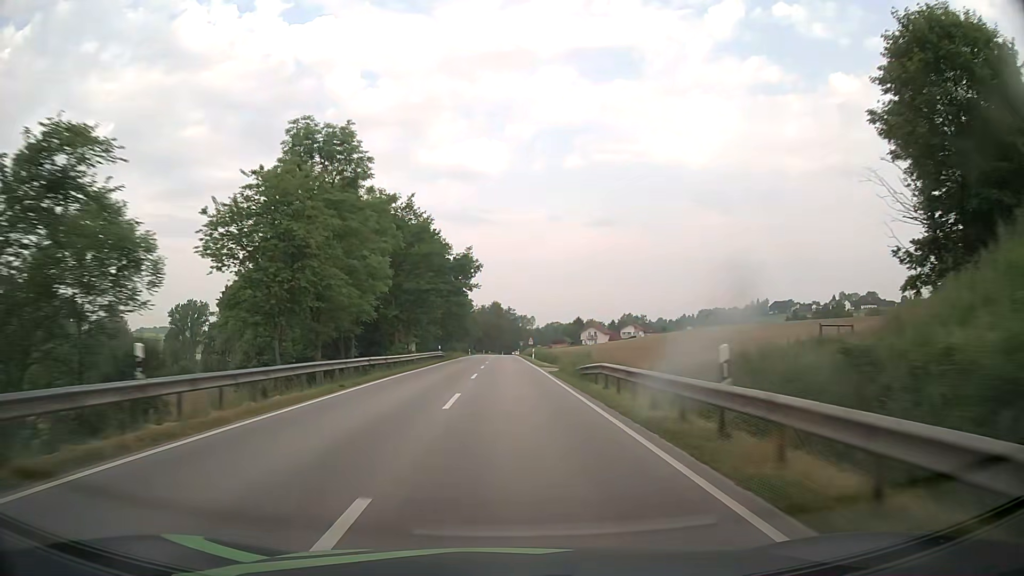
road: secondary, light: Day
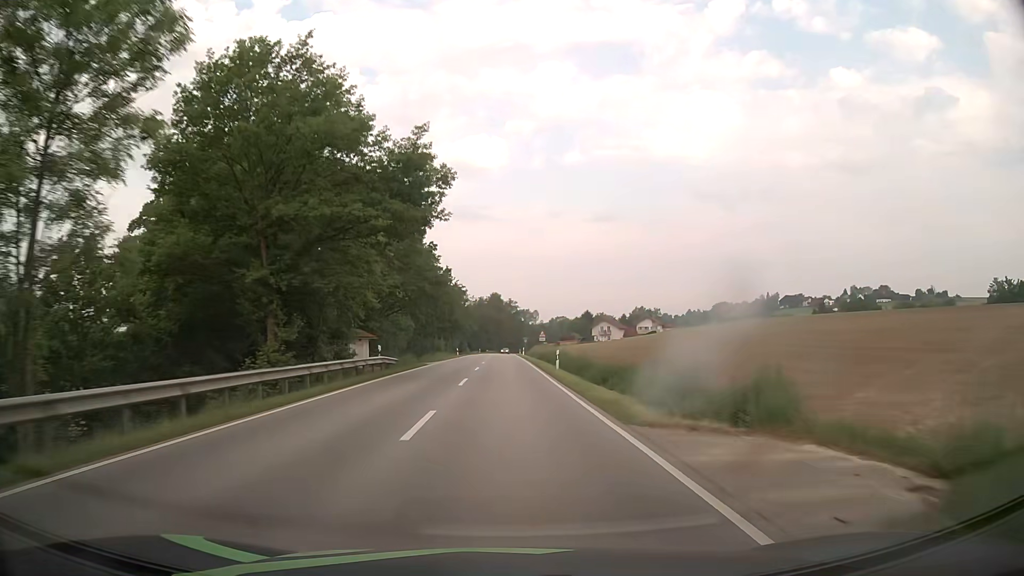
(0.0, +28.3) m; 0°
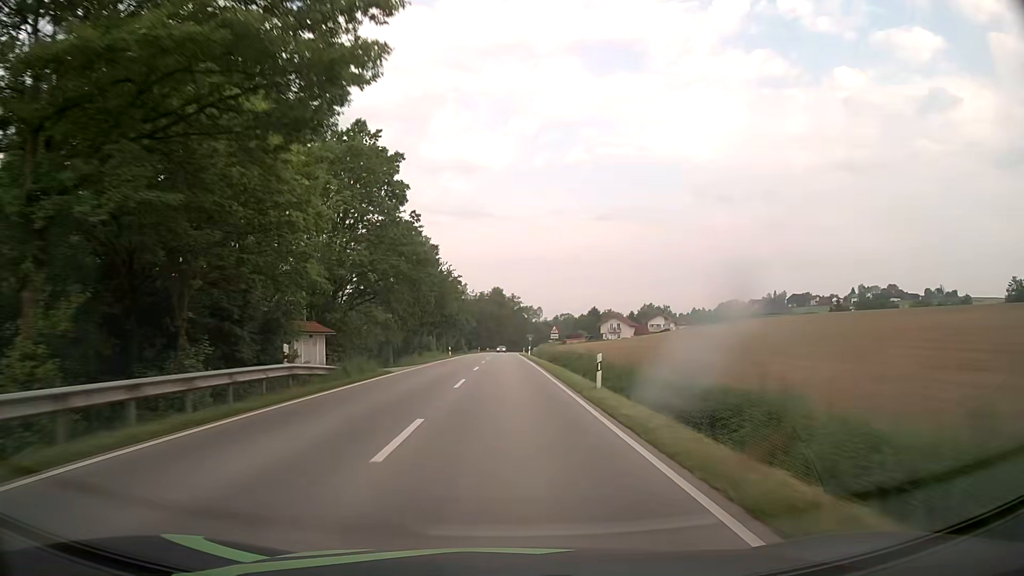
(0.0, +13.8) m; 0°
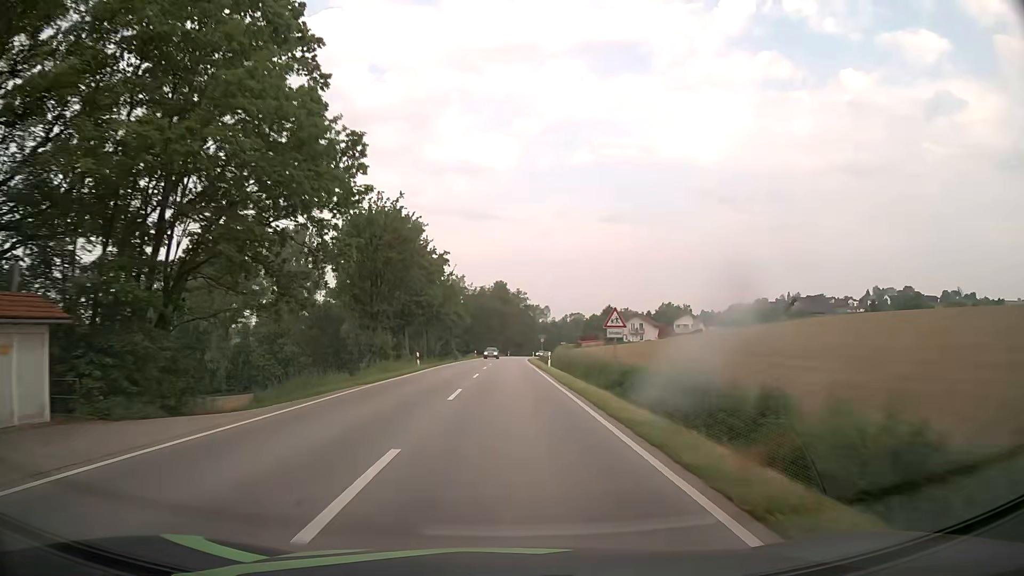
(-0.2, +26.9) m; -1°
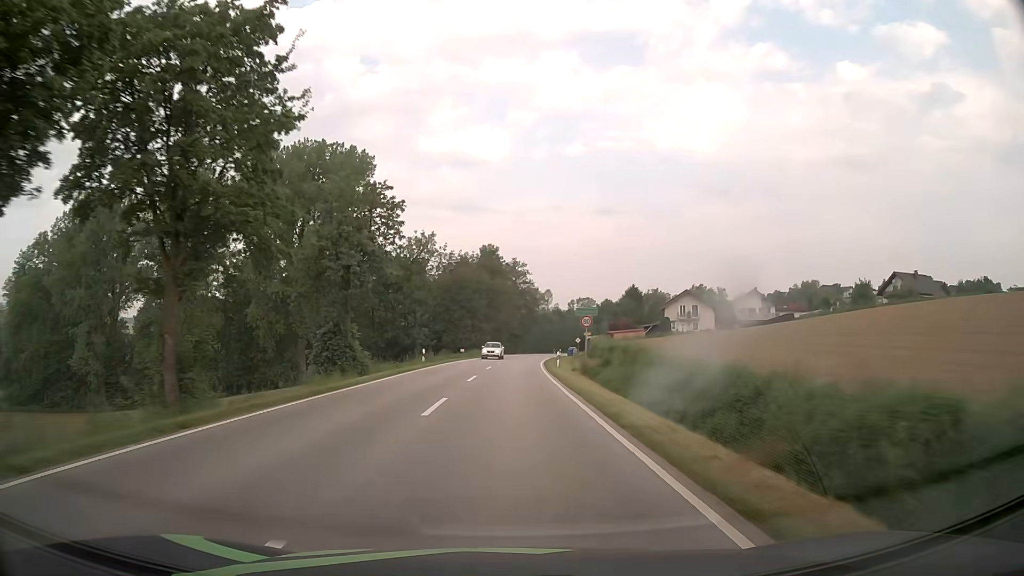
(+0.5, +52.1) m; +1°
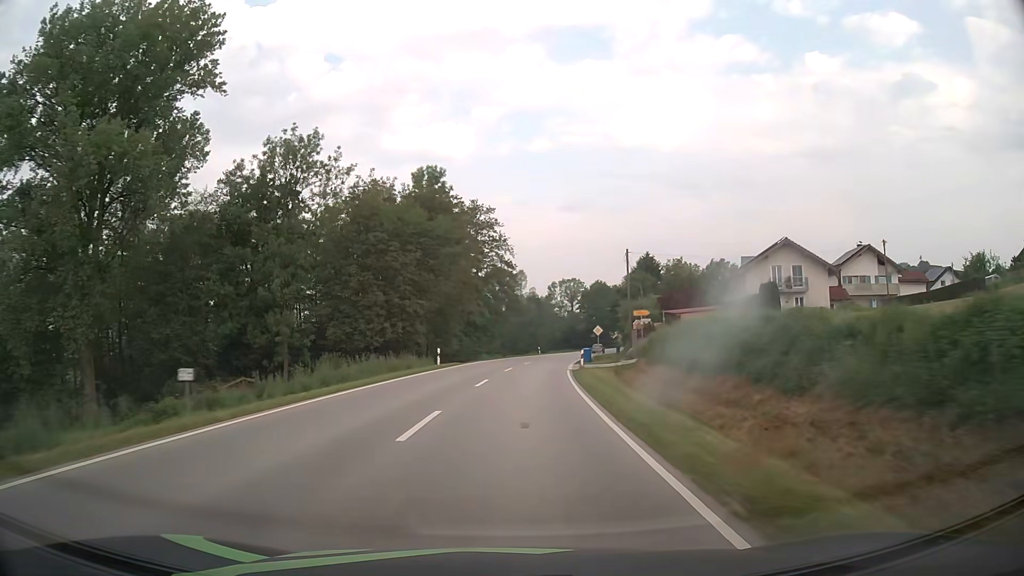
(+1.1, +51.1) m; +3°
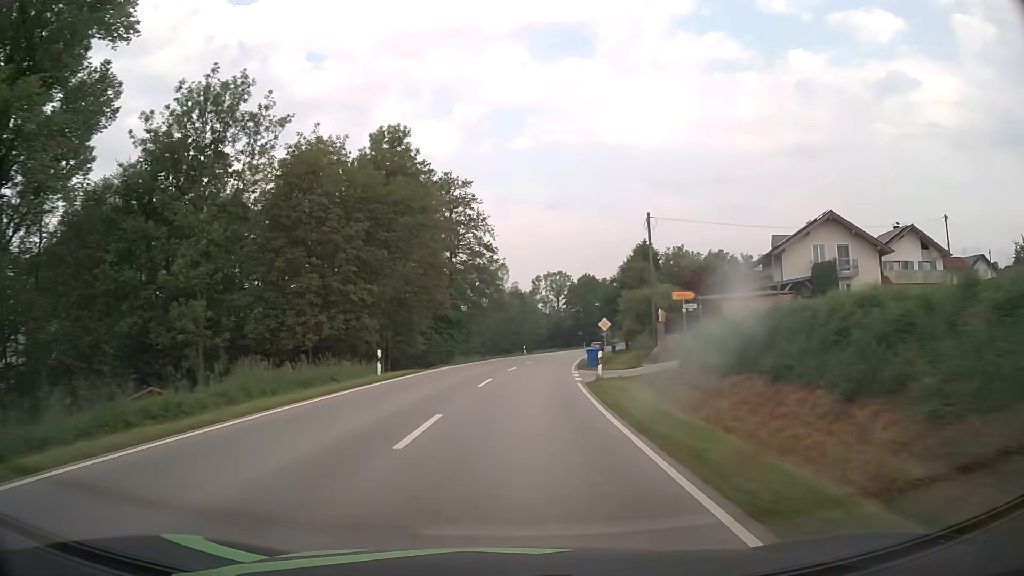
(+0.1, +12.7) m; +2°
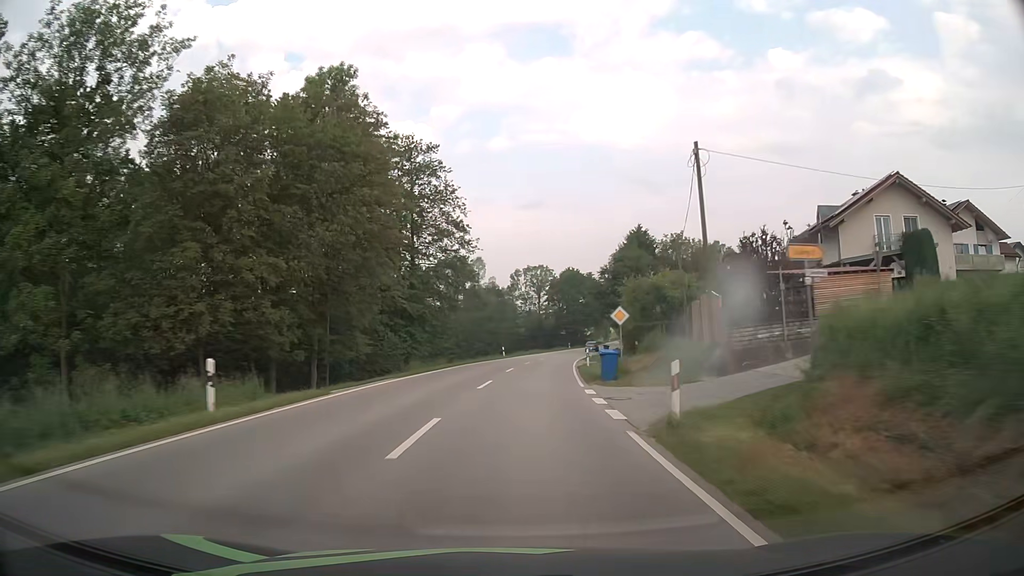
(+0.2, +12.7) m; +2°
(0, +10) (+1, +20) (+1, +30) (+2, +40) (+4, +50) (+5, +60) (+7, +70) (+9, +79) (+11, +89) (+13, +99) m
